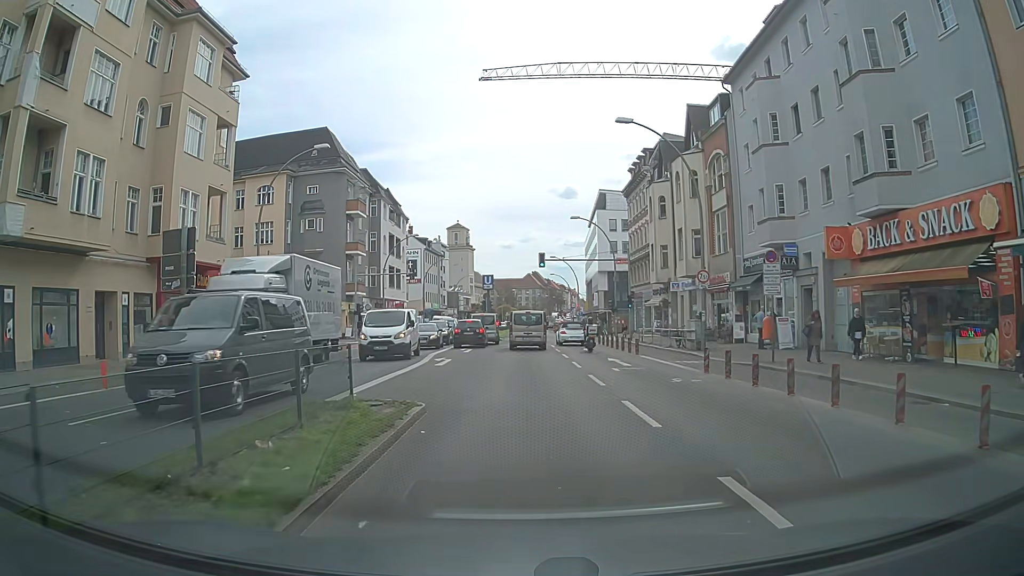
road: primary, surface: asphalt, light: Day
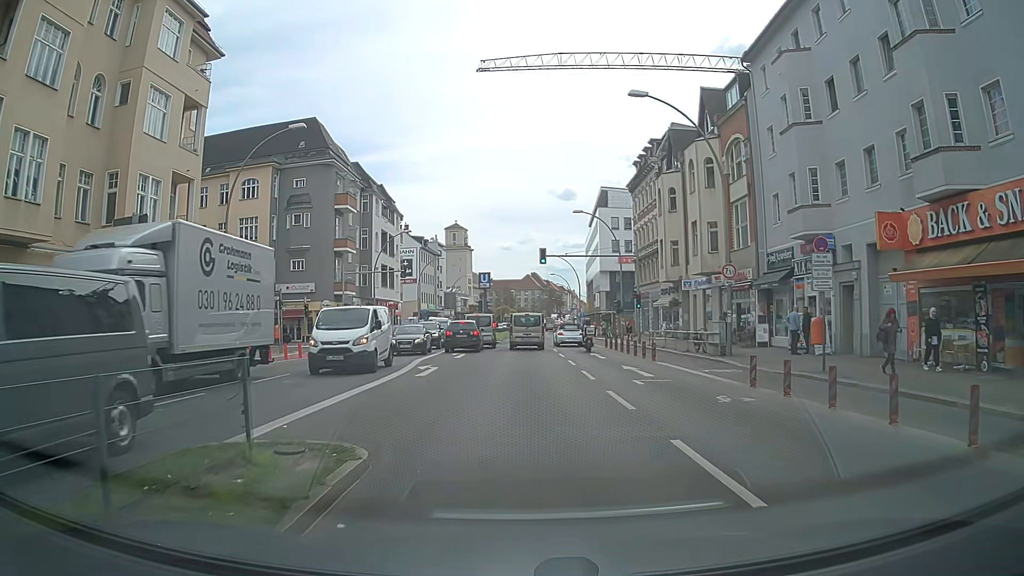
(0.0, +3.9) m; -1°
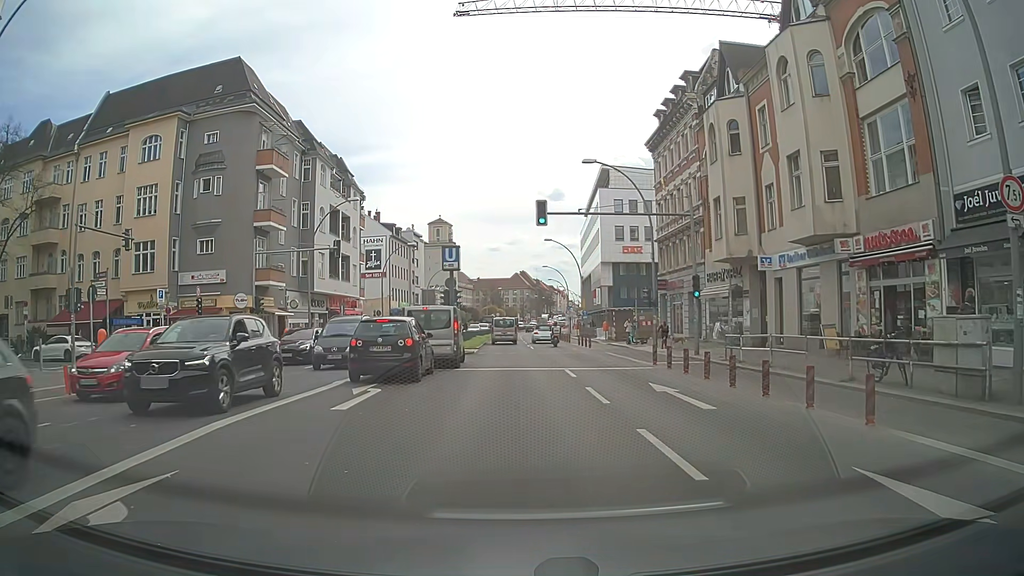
(+0.5, +17.0) m; +2°
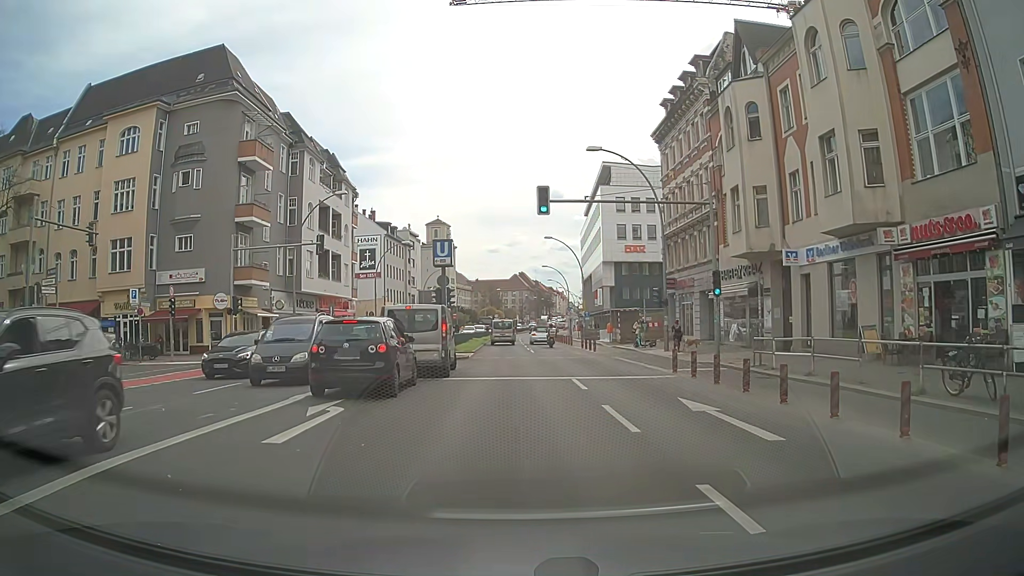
(0.0, +3.1) m; 0°
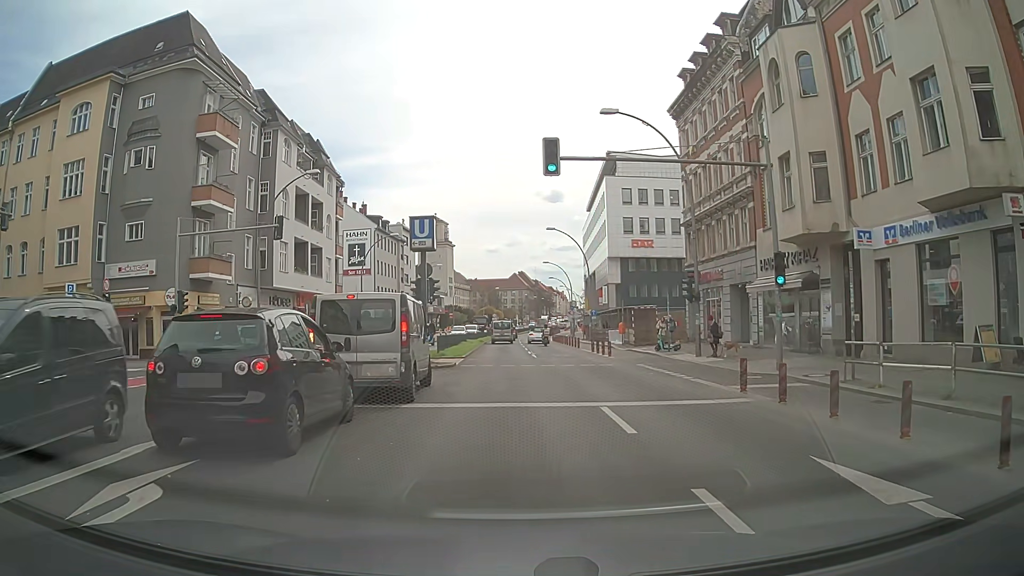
(0.0, +6.3) m; 0°
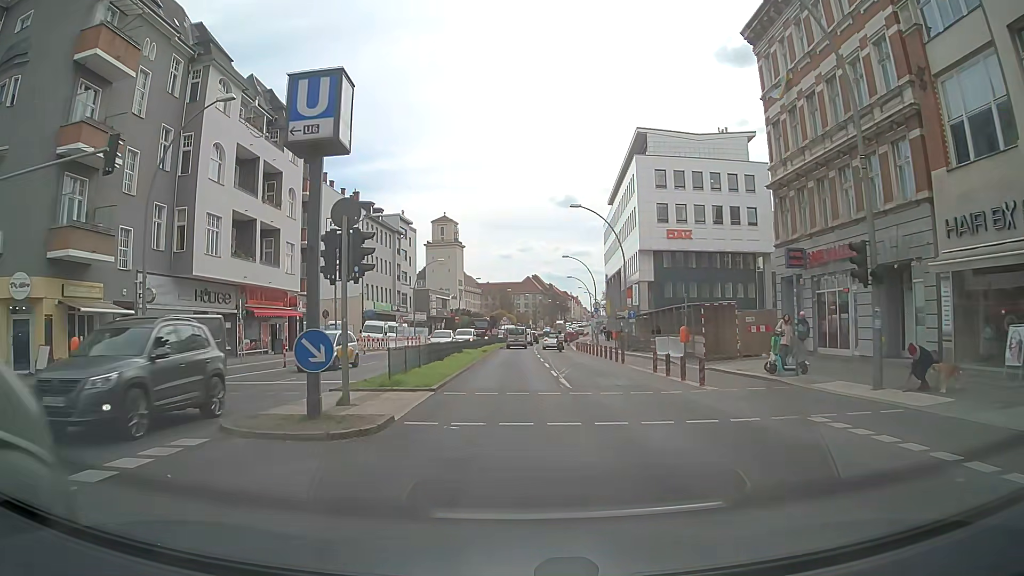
(+0.1, +14.7) m; 0°
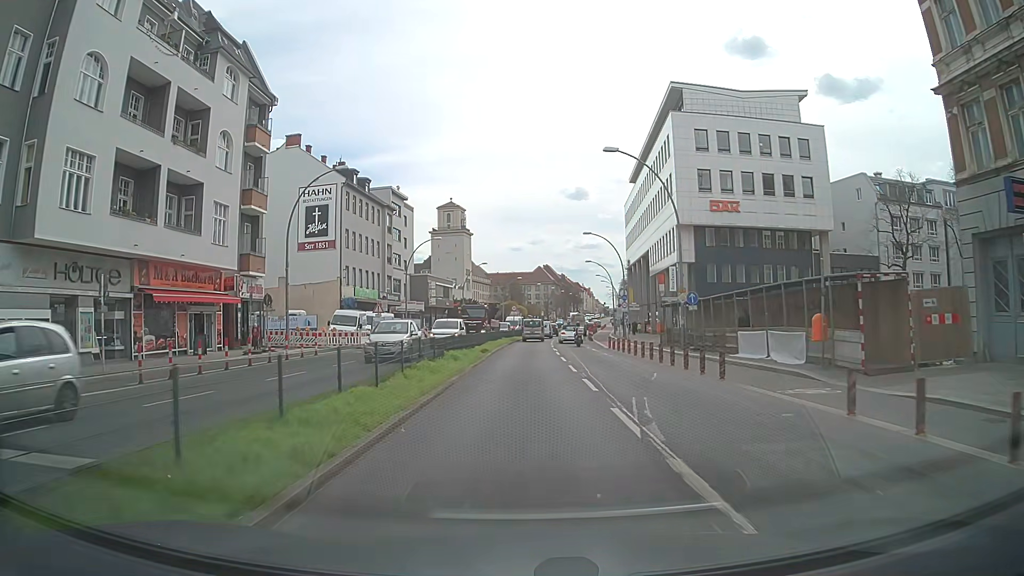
(-0.2, +13.8) m; -1°
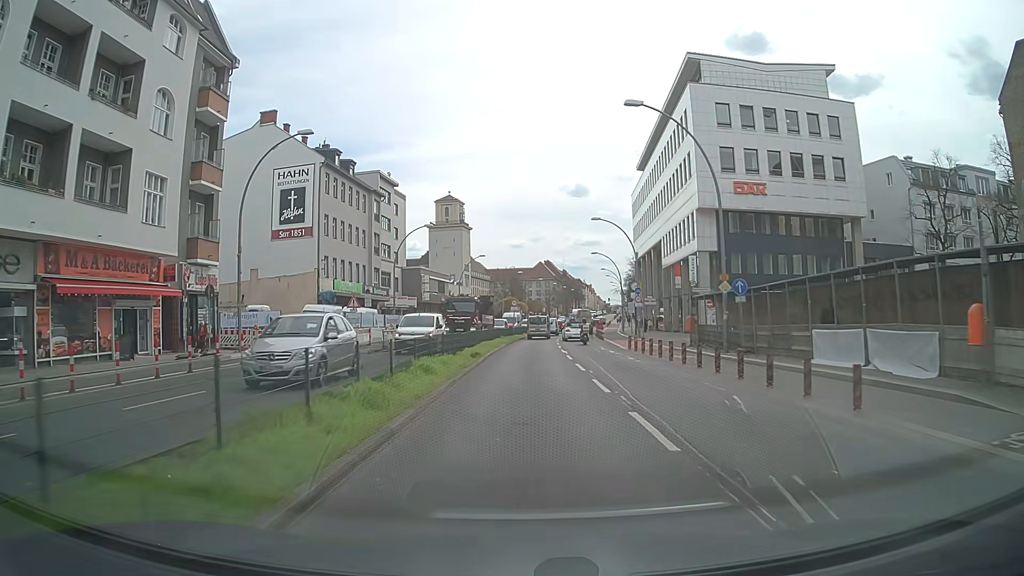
(0.0, +7.1) m; 0°
(0, +10) (0, +20) (+1, +30) (+1, +40) (+2, +50) (+2, +60) (+3, +70) (+4, +80) (+5, +90) (+7, +100) m
